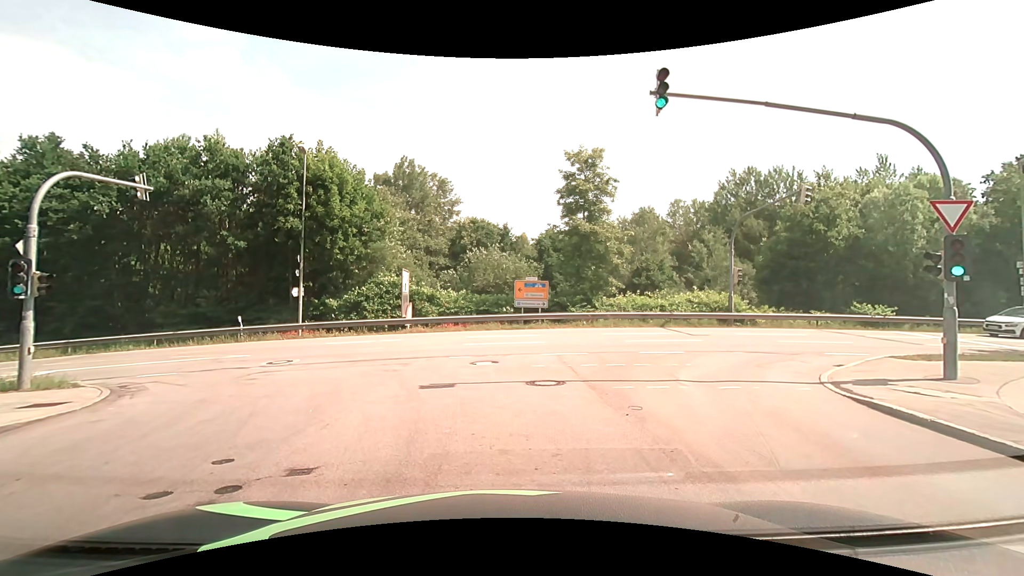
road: residential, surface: asphalt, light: Day
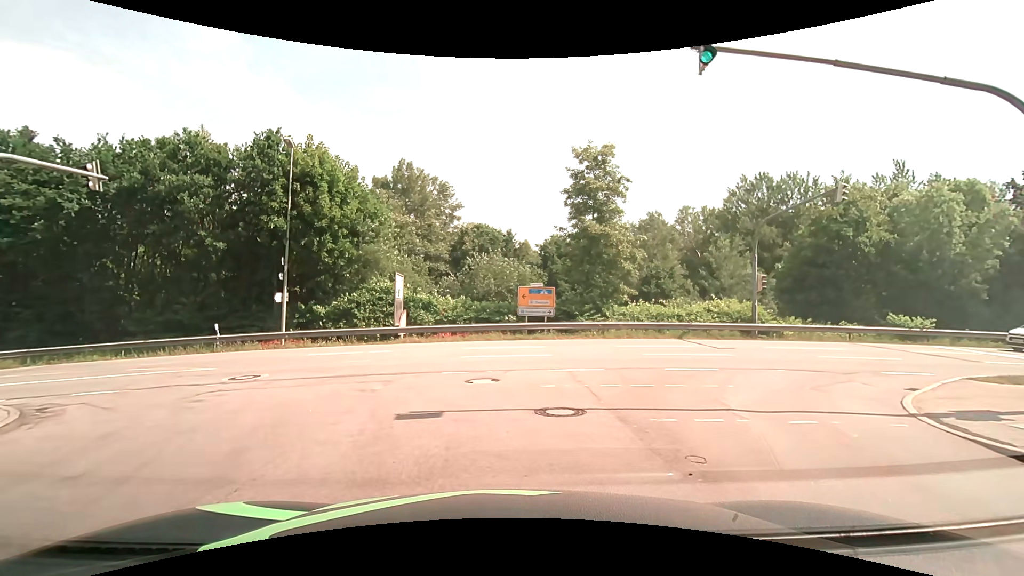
(0.0, +2.5) m; 0°
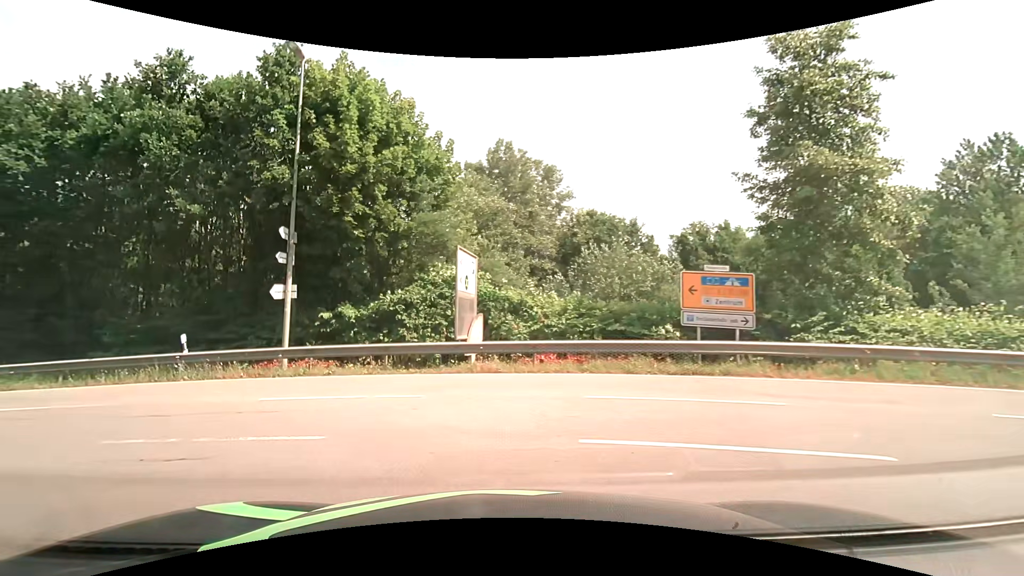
(-0.4, +11.4) m; -10°
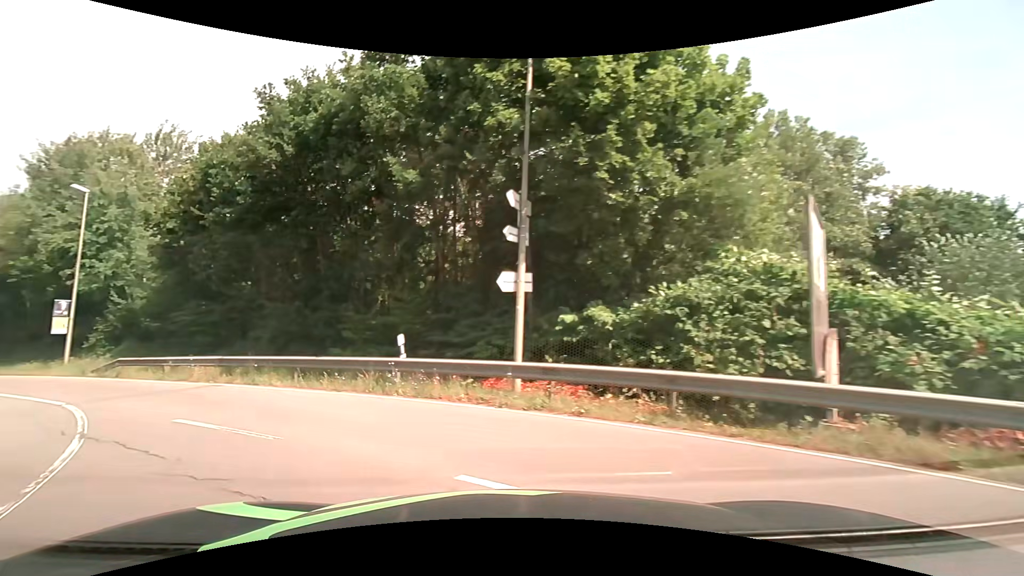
(-1.4, +5.8) m; -28°
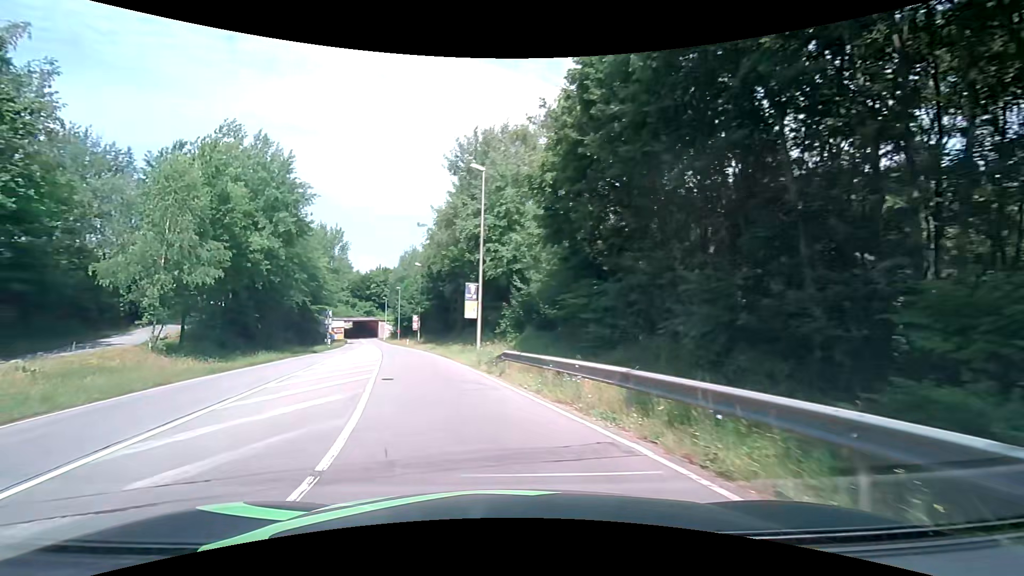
(-3.9, +9.7) m; -42°
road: secondary
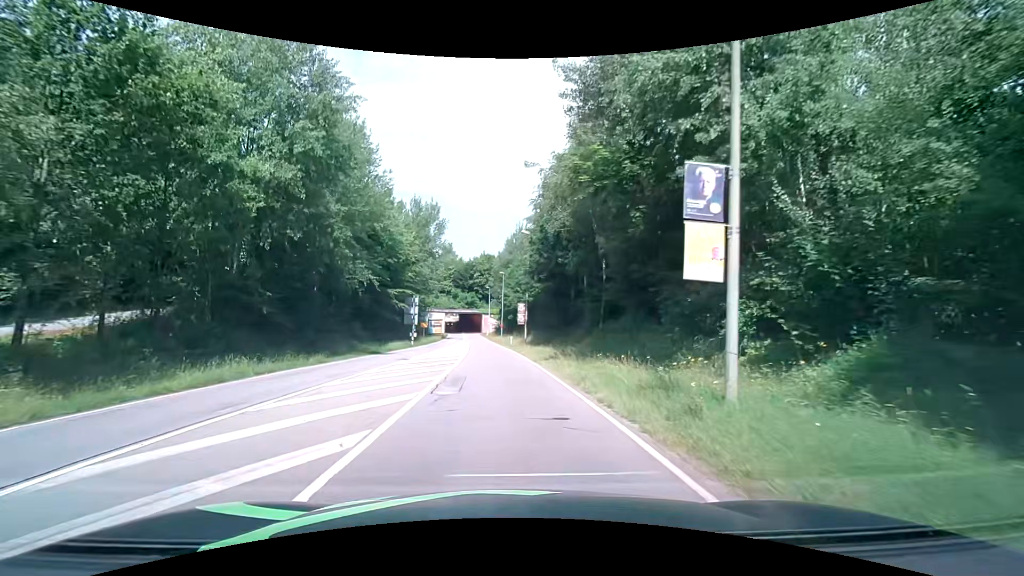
(-3.0, +19.1) m; -13°
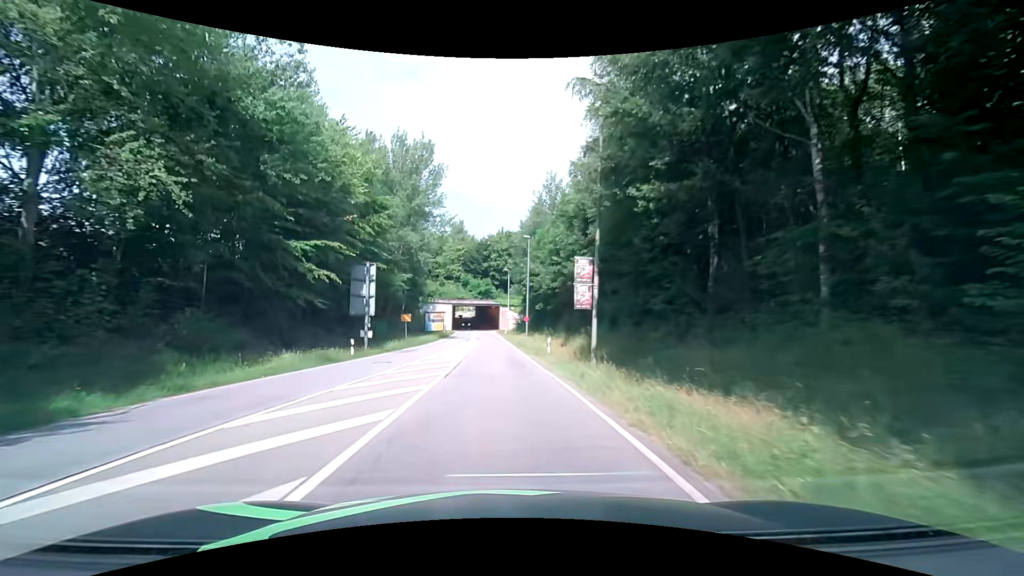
(-0.6, +27.1) m; -2°
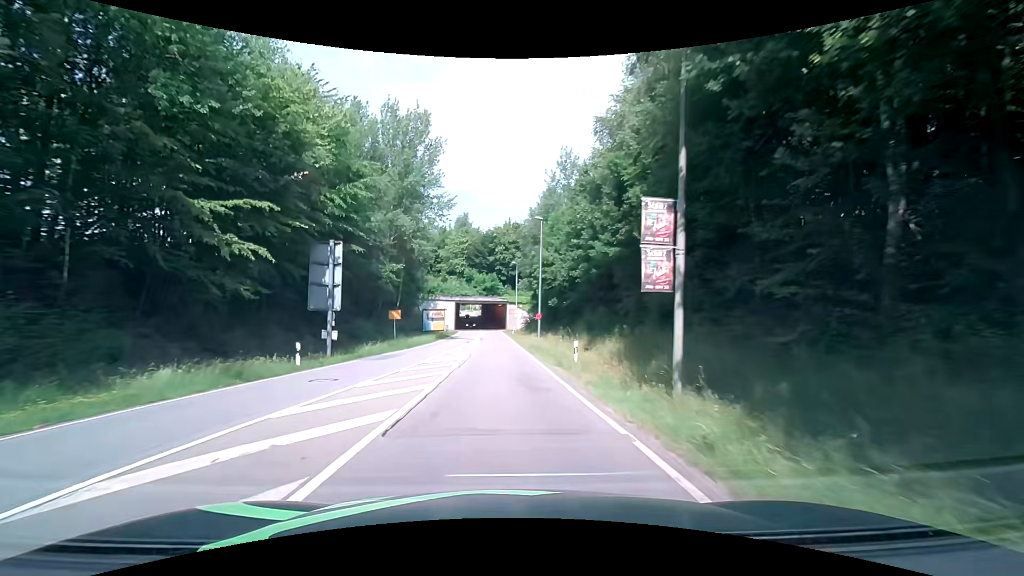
(-0.1, +7.9) m; -1°
(0, +10) (0, +20) (-1, +30) (-1, +40) (-1, +50) (-2, +60) (-2, +70) (-3, +80) (-3, +90) (-3, +100) m
